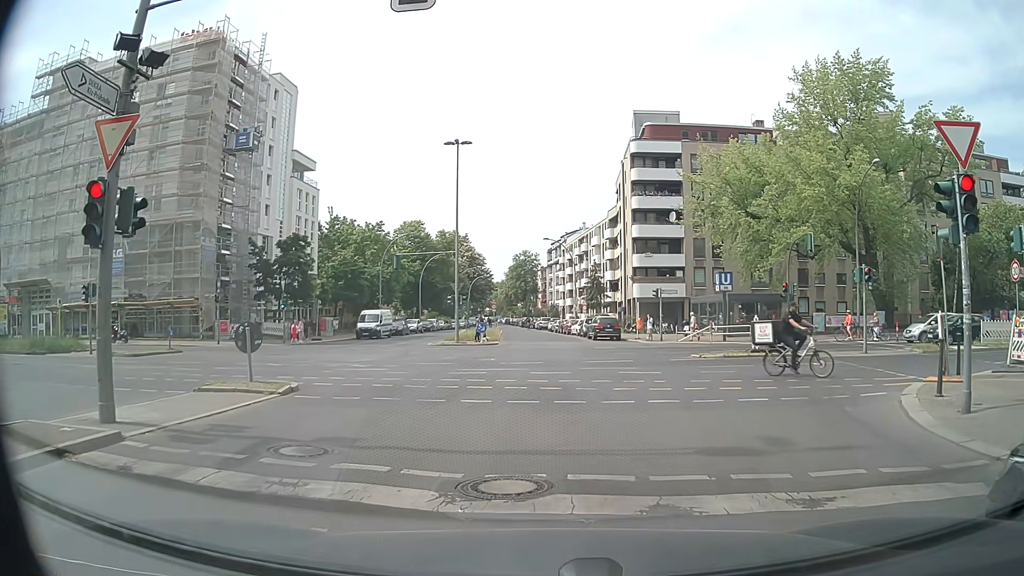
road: tertiary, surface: asphalt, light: Day
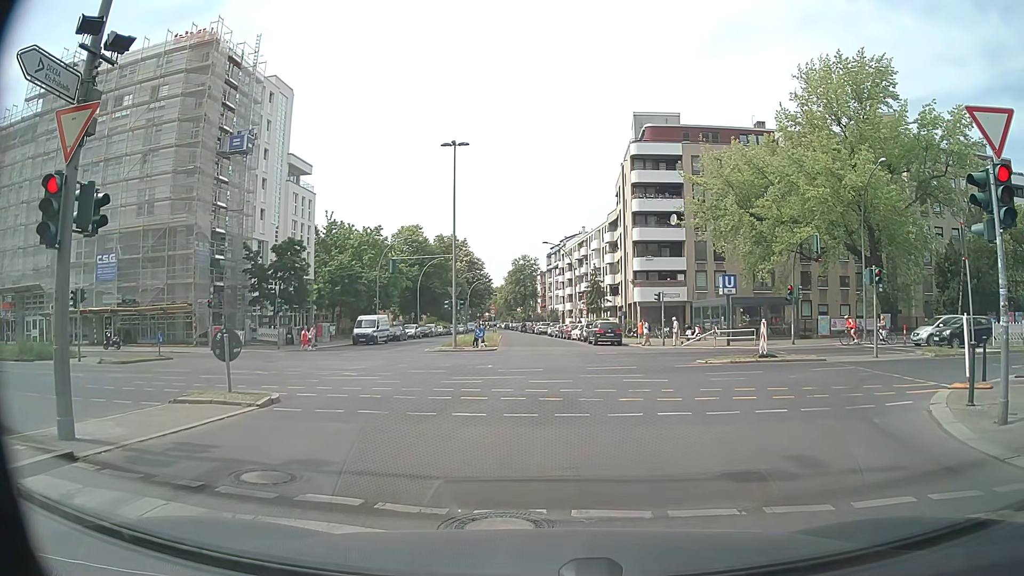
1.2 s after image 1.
(0.0, +0.9) m; 0°
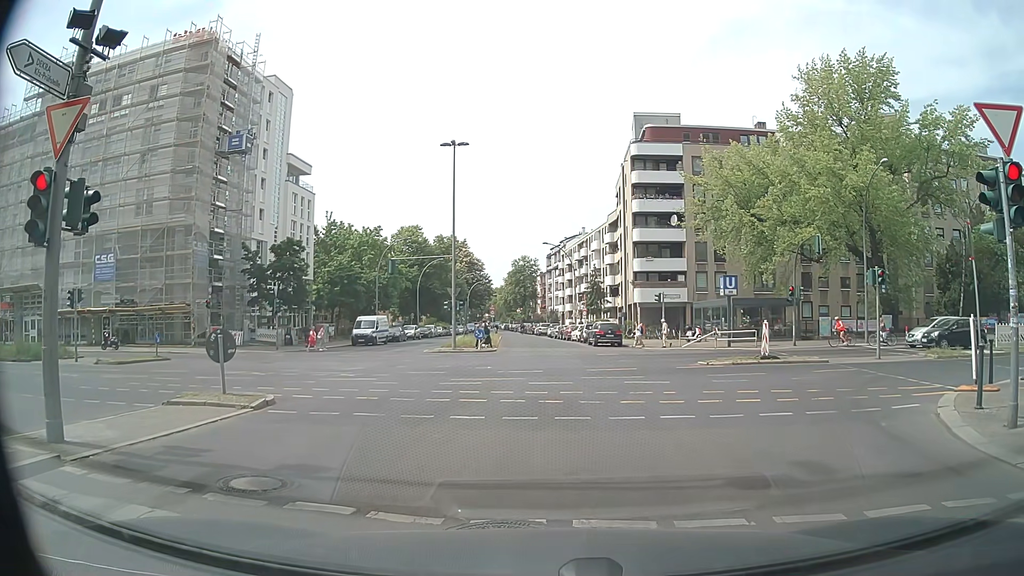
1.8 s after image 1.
(0.0, +0.2) m; 0°
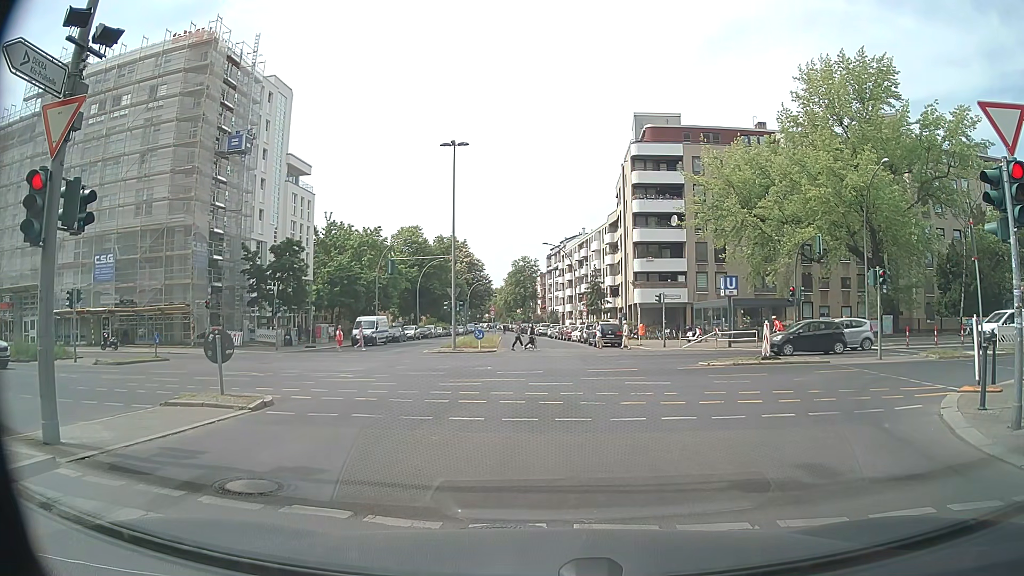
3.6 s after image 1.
(0.0, +0.2) m; 0°
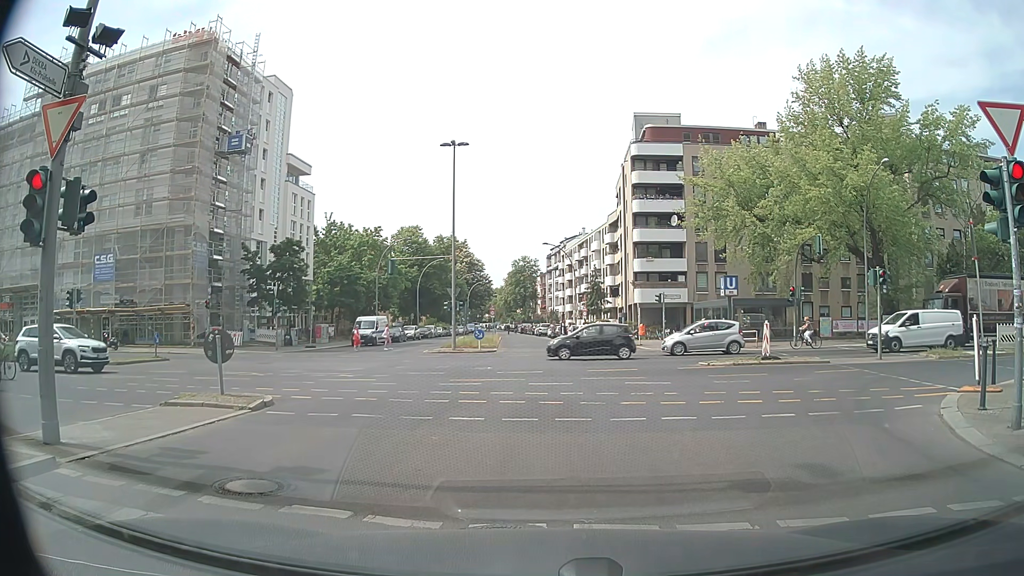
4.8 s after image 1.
(0.0, 0.0) m; 0°
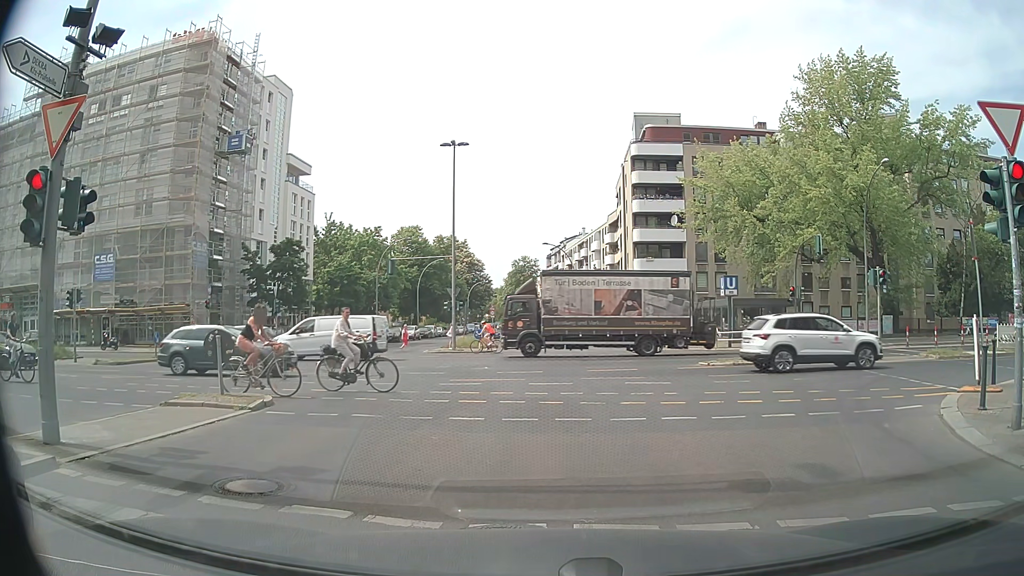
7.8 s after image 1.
(0.0, 0.0) m; 0°
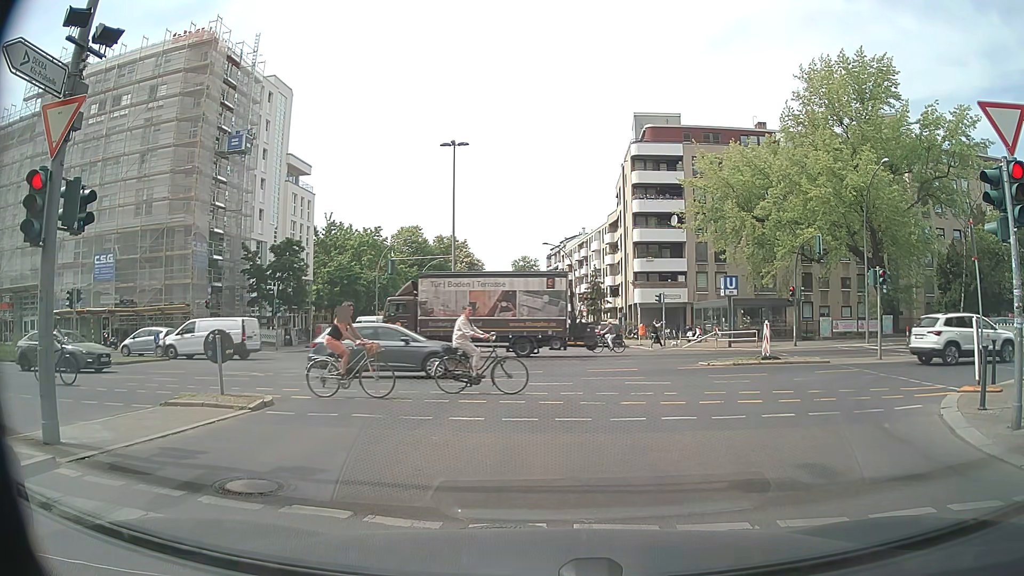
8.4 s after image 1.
(0.0, 0.0) m; 0°
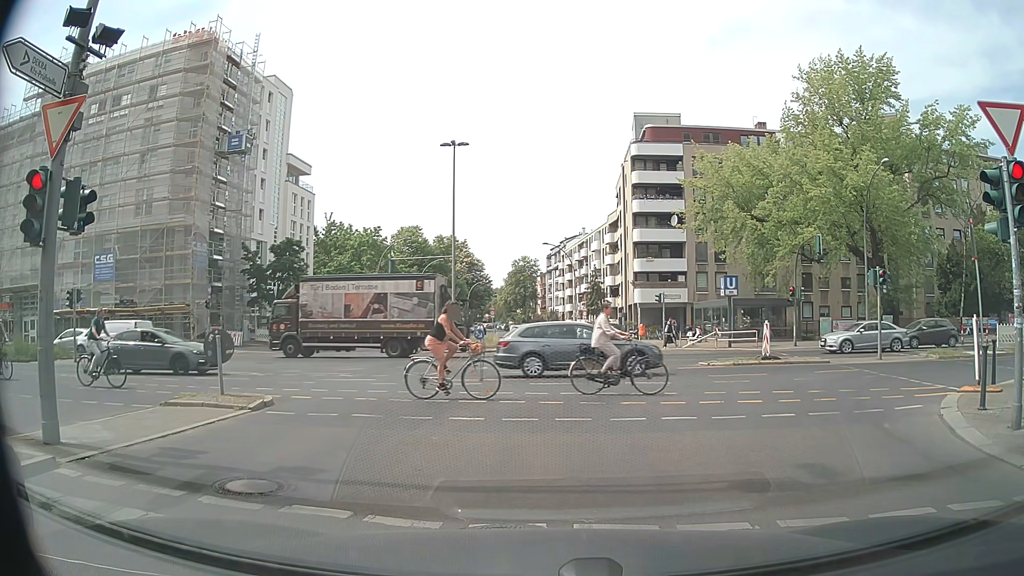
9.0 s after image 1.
(0.0, 0.0) m; 0°
